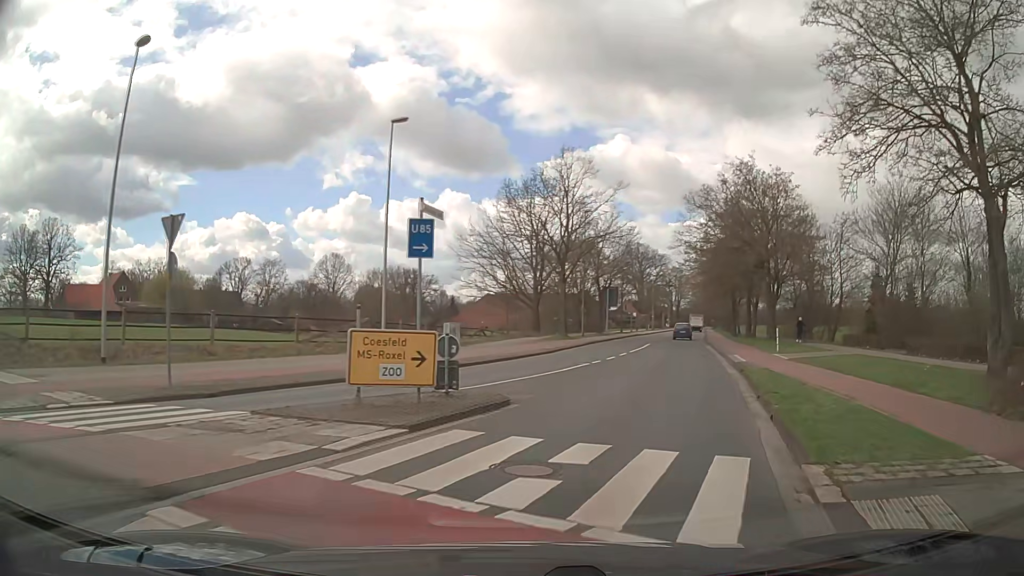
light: Day
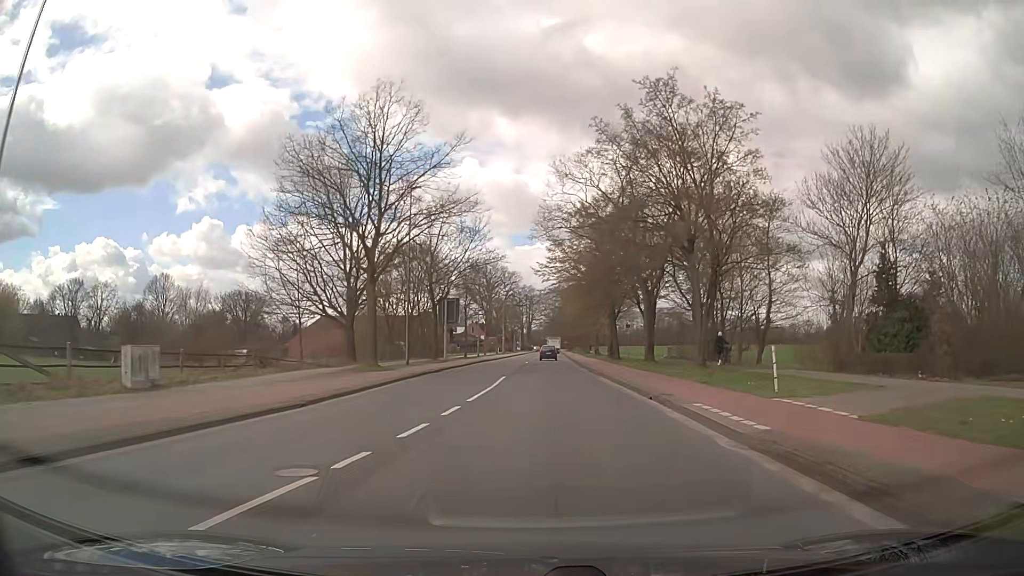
(+2.4, +16.9) m; +12°
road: secondary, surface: asphalt
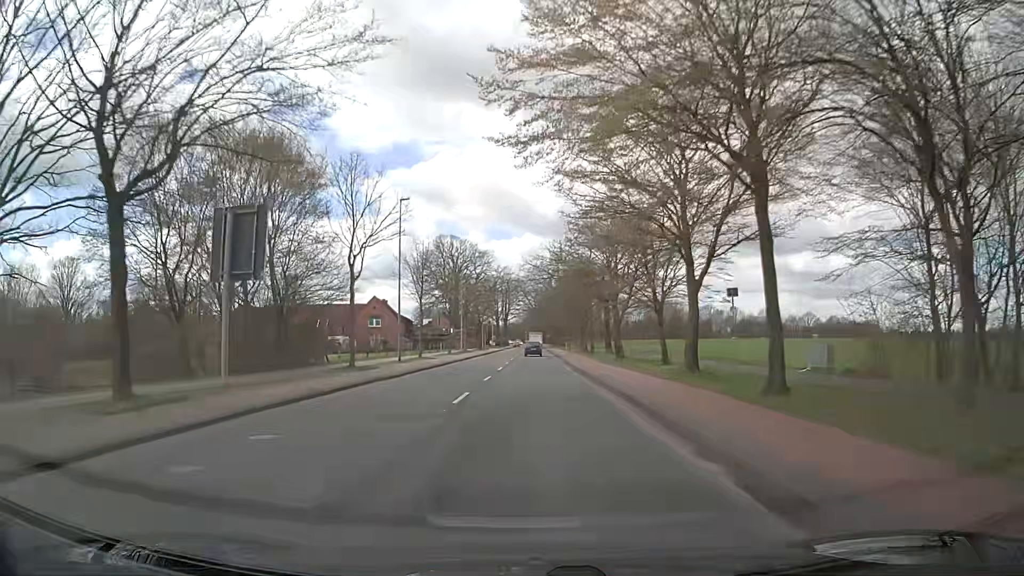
(+1.0, +36.9) m; +2°
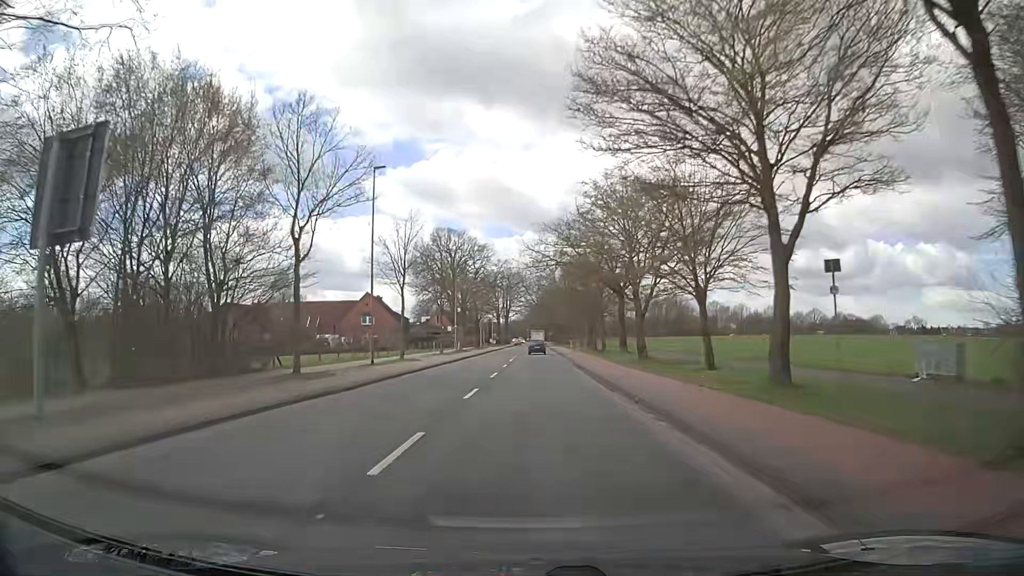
(0.0, +8.1) m; 0°
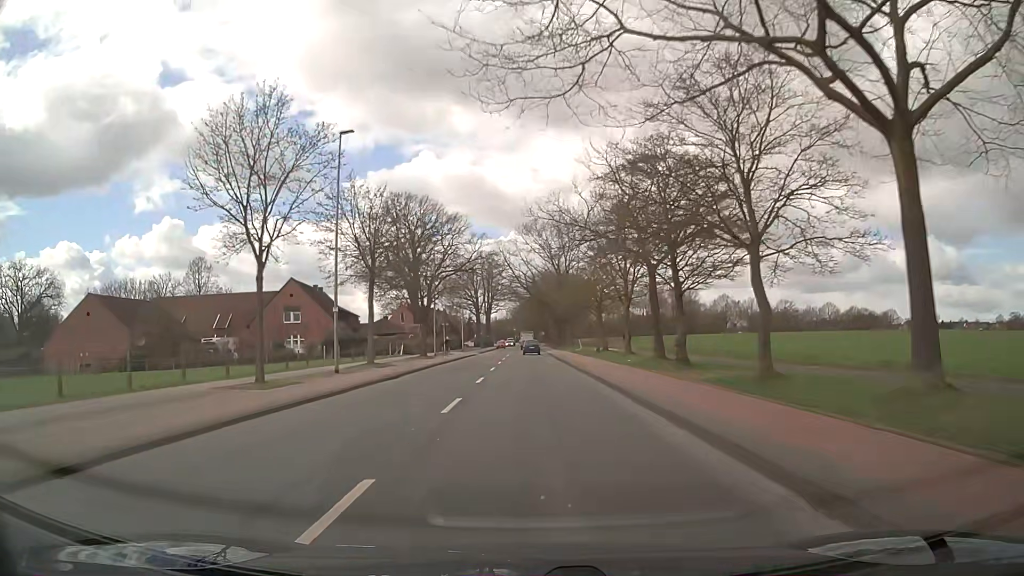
(+0.1, +39.5) m; +1°
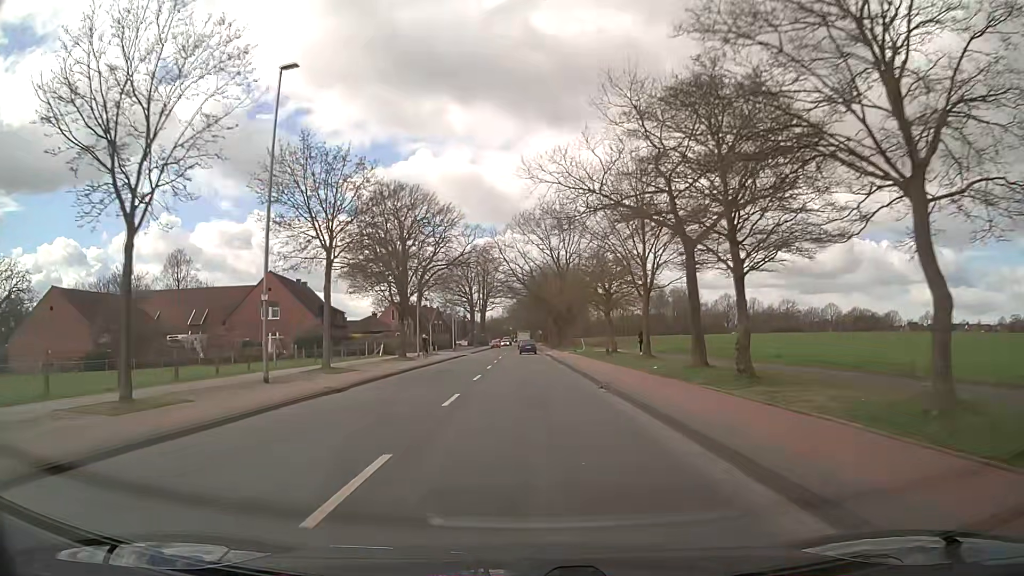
(0.0, +7.6) m; +1°
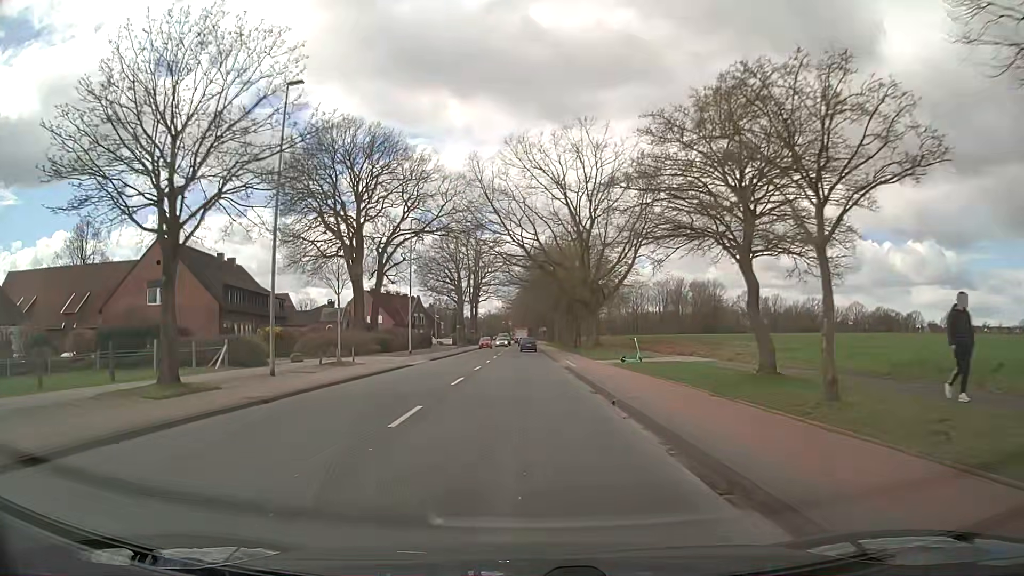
(-0.1, +30.8) m; 0°
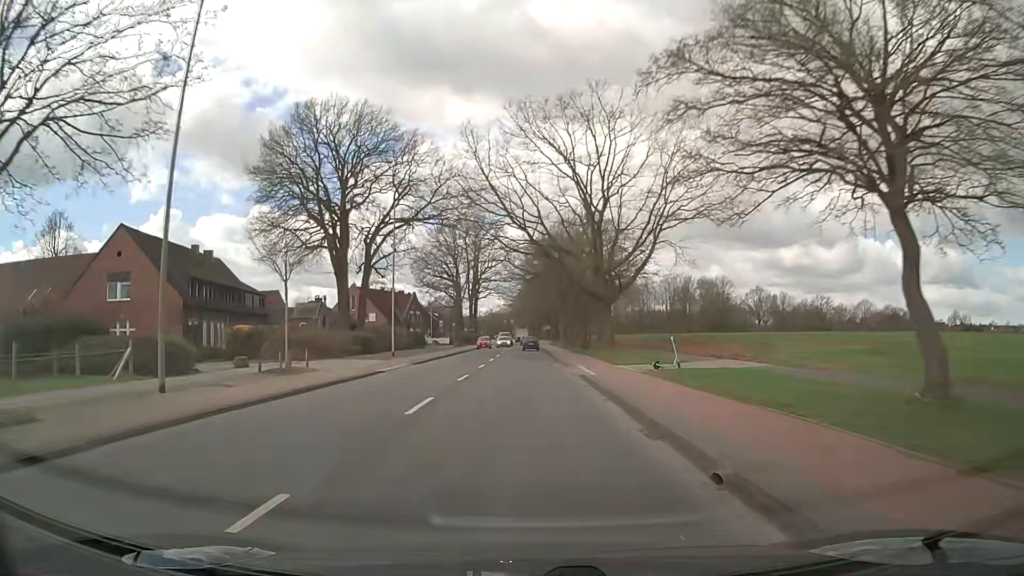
(0.0, +7.6) m; 0°
(0, +10) (0, +20) (0, +30) (0, +40) (0, +50) (0, +60) (0, +70) (0, +80) (0, +90) (-1, +100) m
